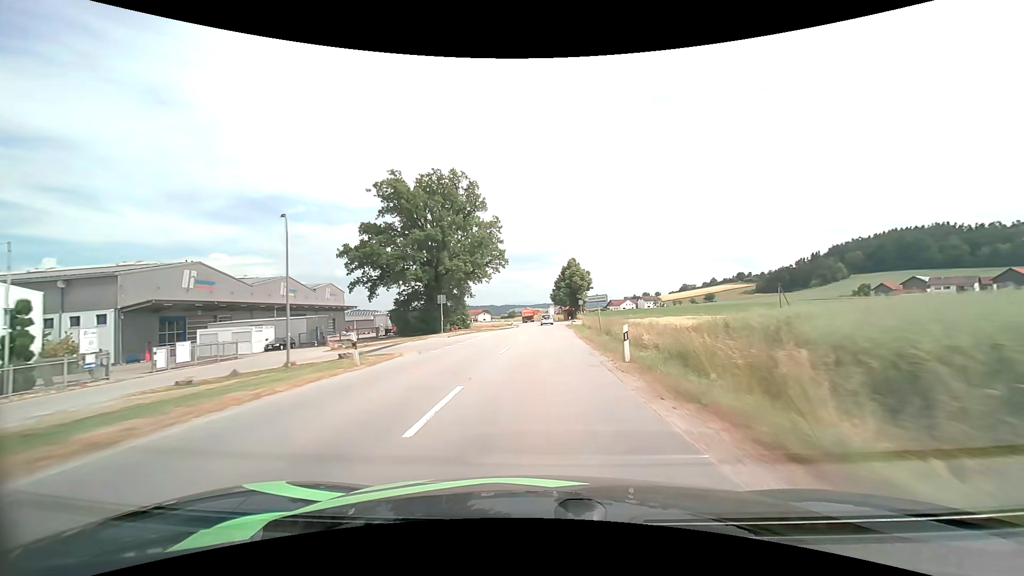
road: secondary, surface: asphalt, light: Day
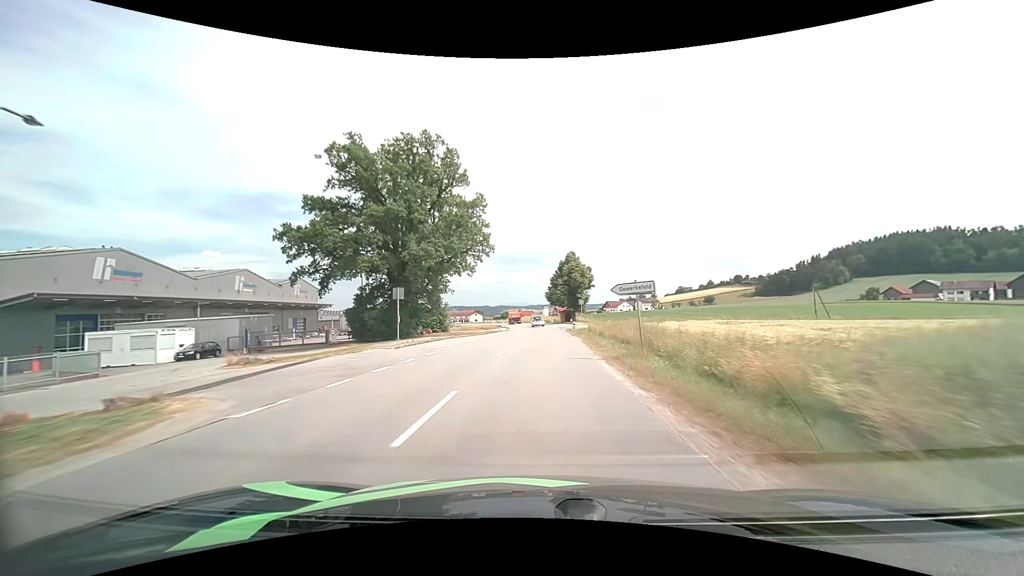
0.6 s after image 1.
(+0.1, +12.4) m; +1°
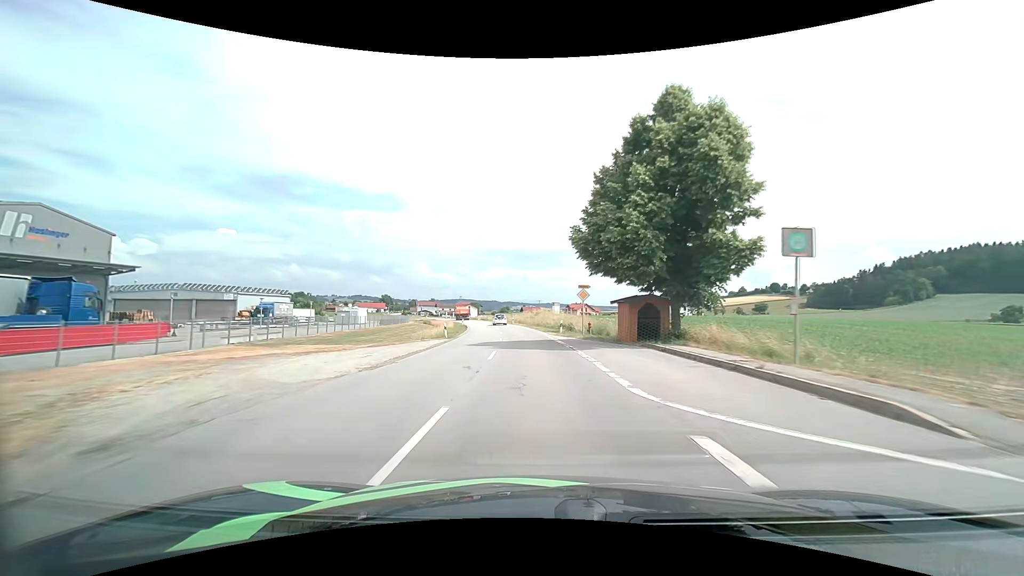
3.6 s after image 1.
(+0.5, +61.8) m; -1°
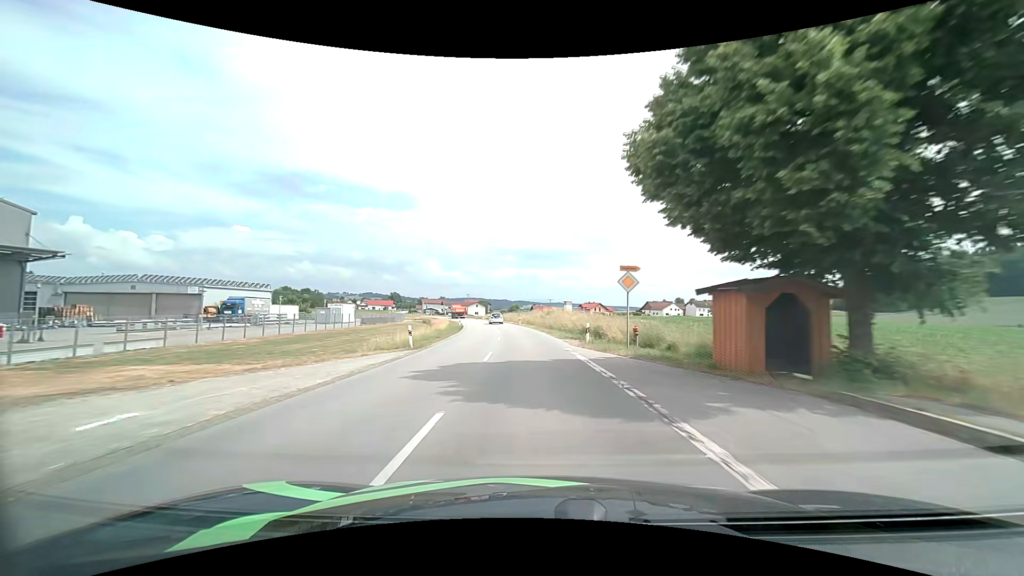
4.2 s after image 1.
(-0.1, +12.3) m; -1°
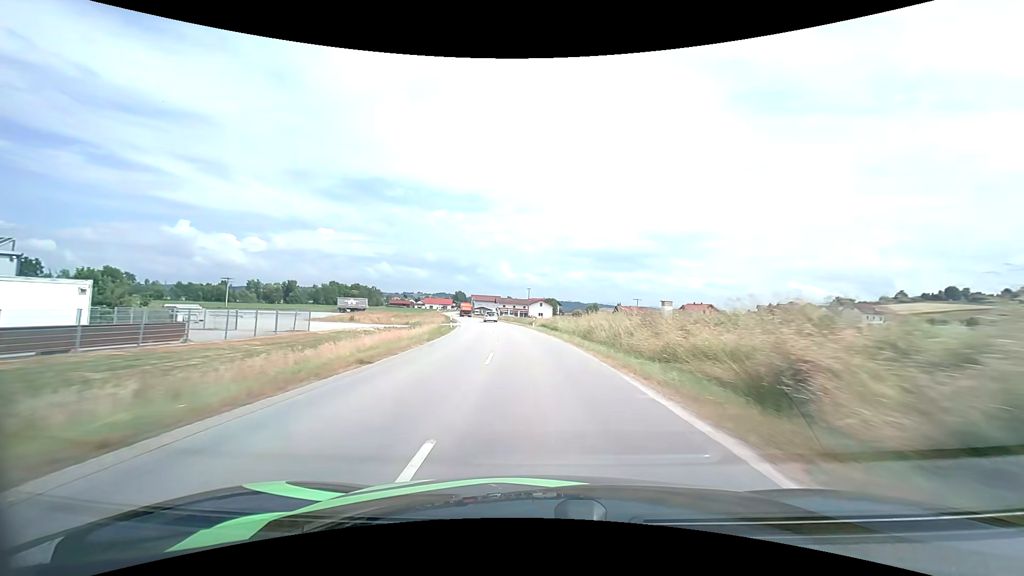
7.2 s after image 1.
(-4.5, +61.6) m; -8°
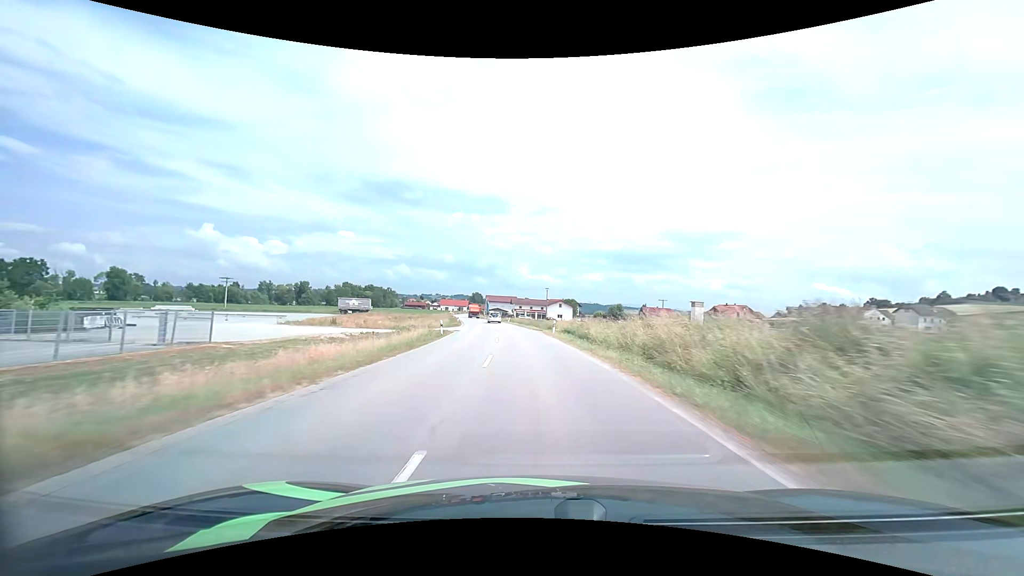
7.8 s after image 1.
(-0.2, +12.4) m; -2°
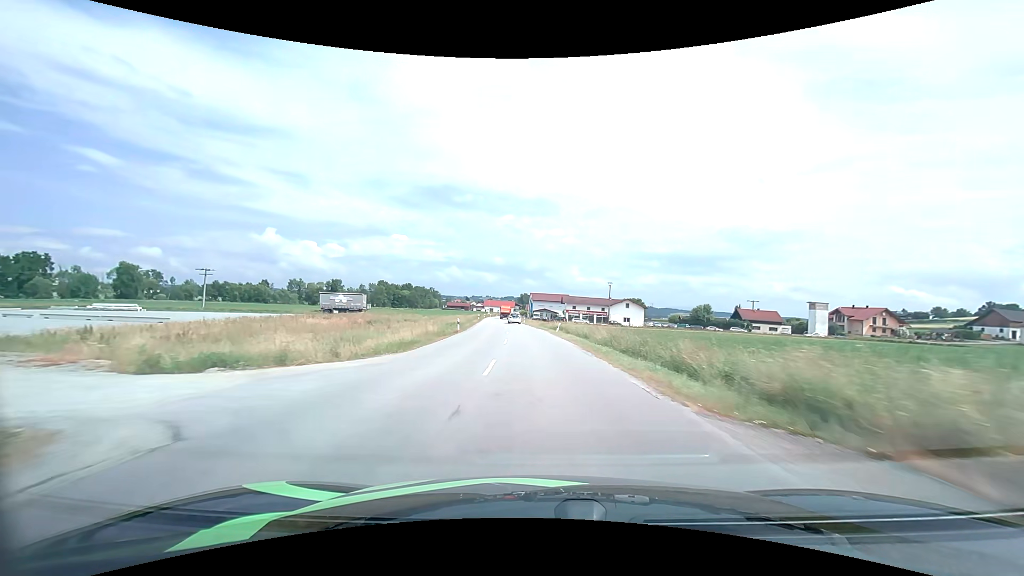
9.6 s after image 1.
(-2.1, +38.1) m; -6°
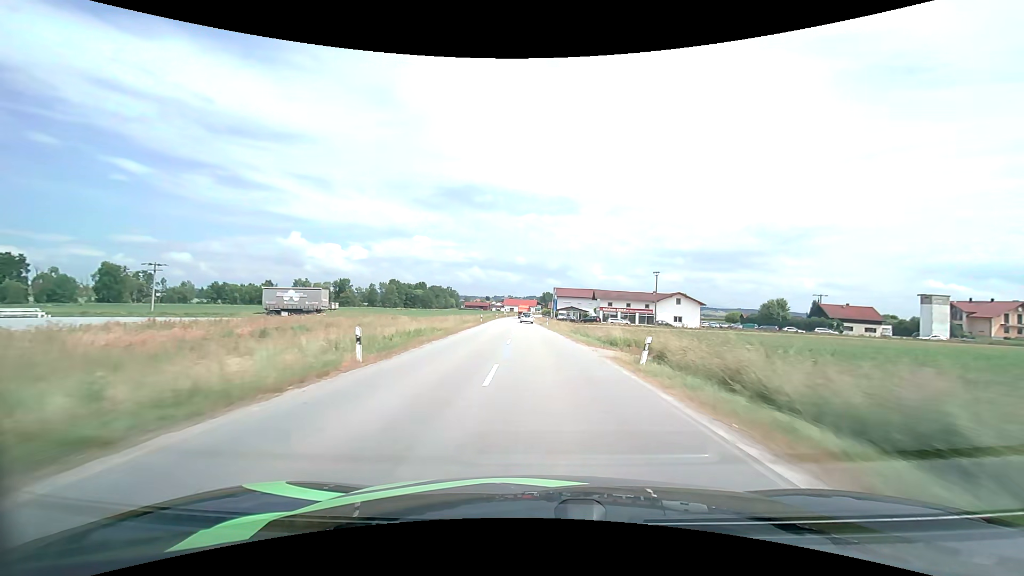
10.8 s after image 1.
(-0.7, +25.8) m; -3°
(0, +10) (0, +20) (0, +30) (-1, +40) (-1, +50) (-2, +60) (-2, +70) (-3, +80) (-3, +90) (-3, +100) m
